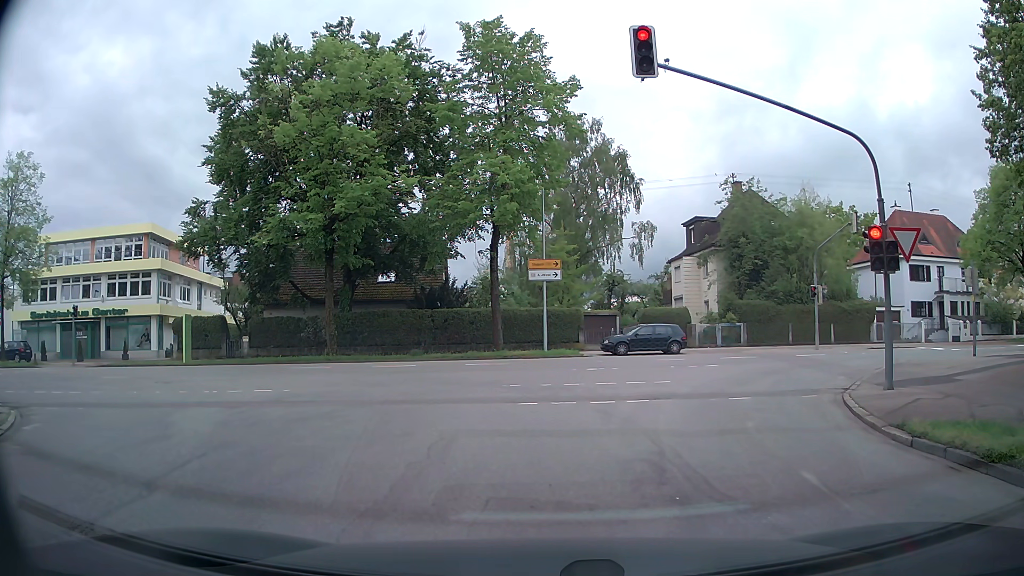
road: residential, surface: asphalt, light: Day
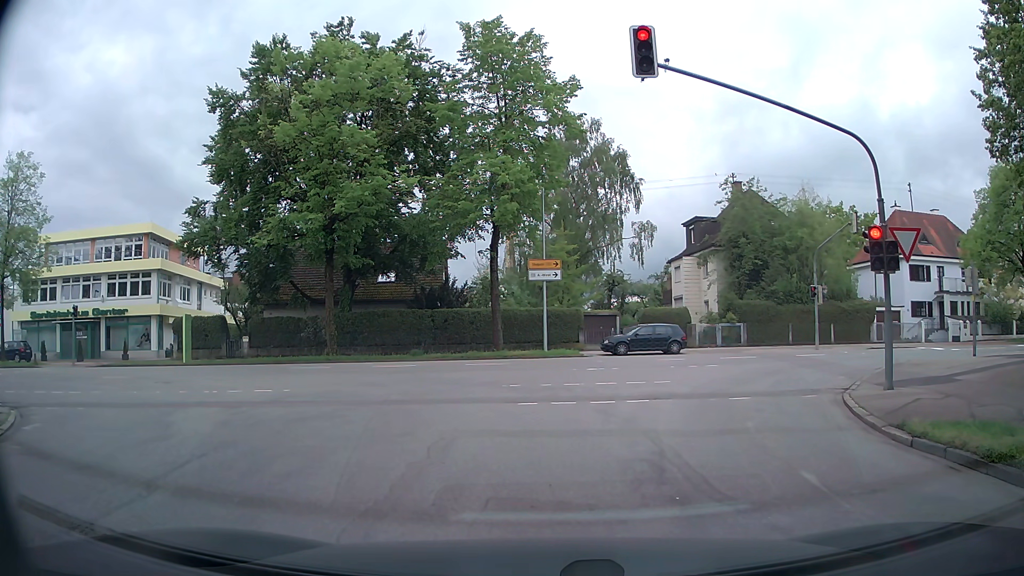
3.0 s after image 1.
(0.0, 0.0) m; 0°
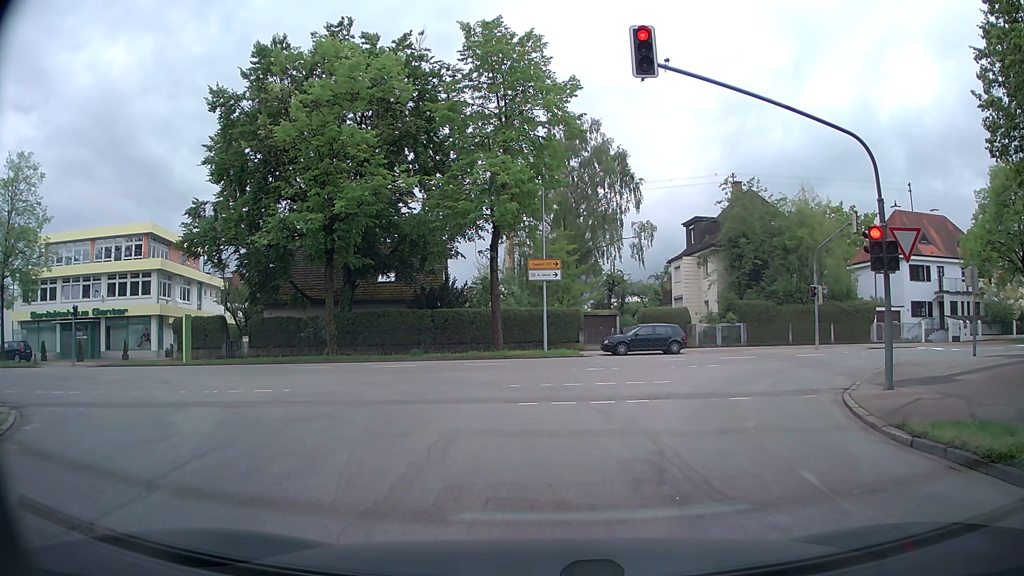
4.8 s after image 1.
(0.0, 0.0) m; 0°
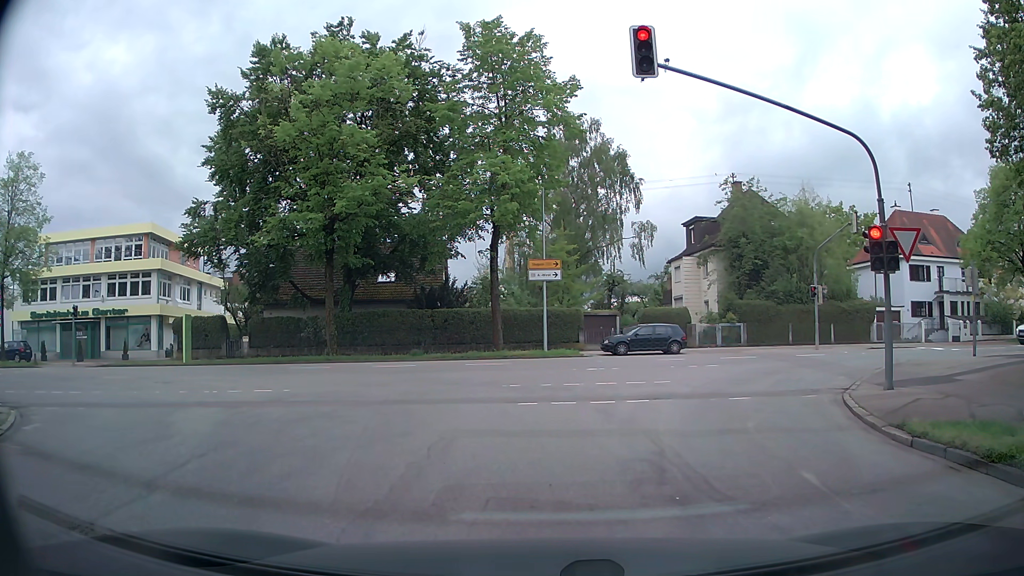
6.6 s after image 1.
(0.0, 0.0) m; 0°
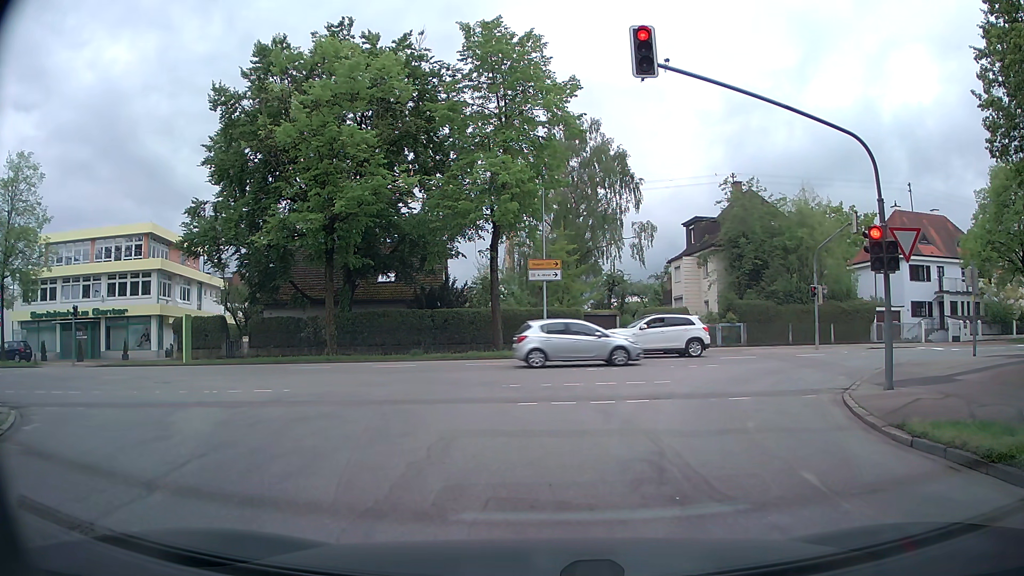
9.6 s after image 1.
(0.0, 0.0) m; 0°
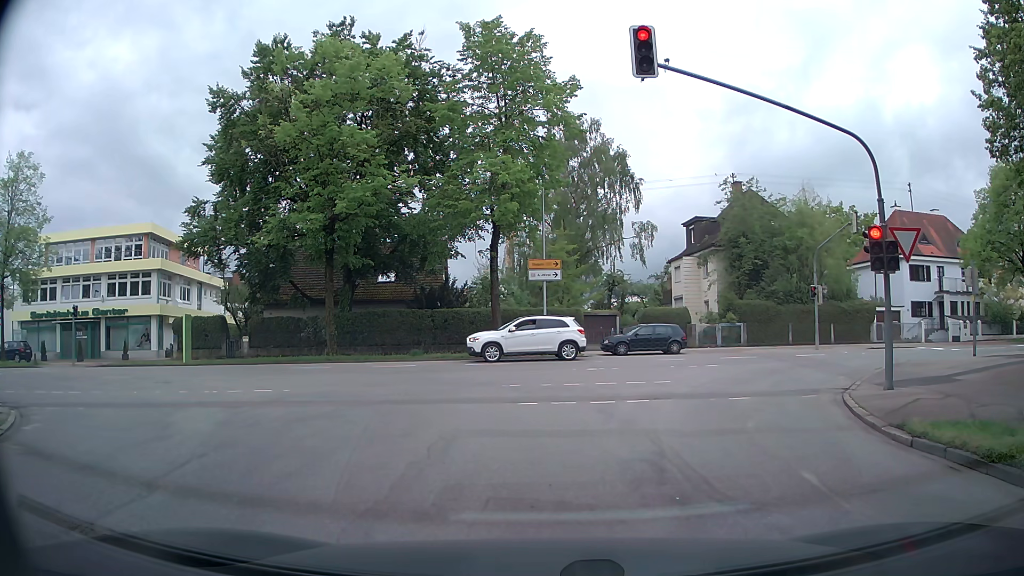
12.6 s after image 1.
(0.0, 0.0) m; 0°
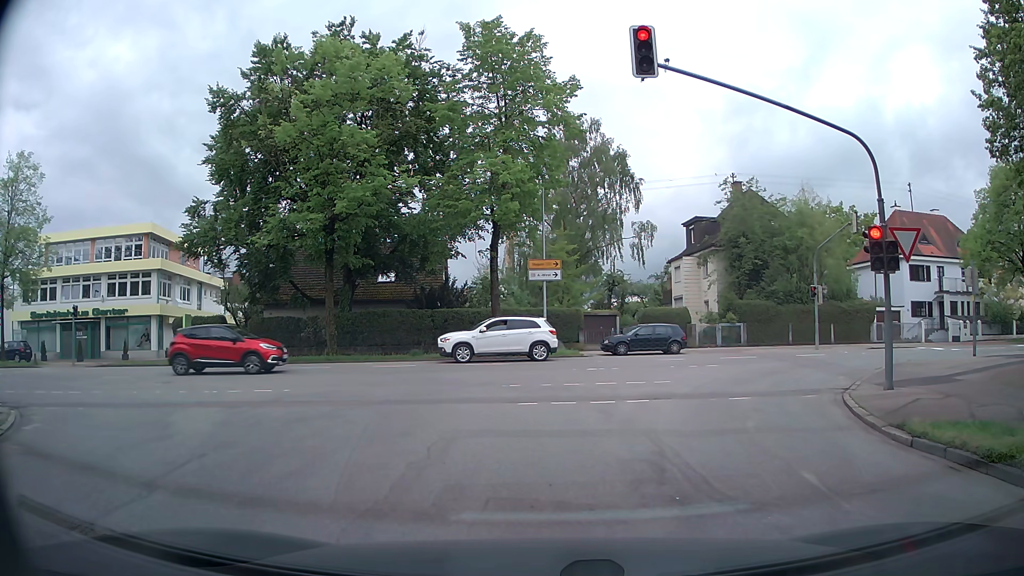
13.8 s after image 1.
(0.0, 0.0) m; 0°
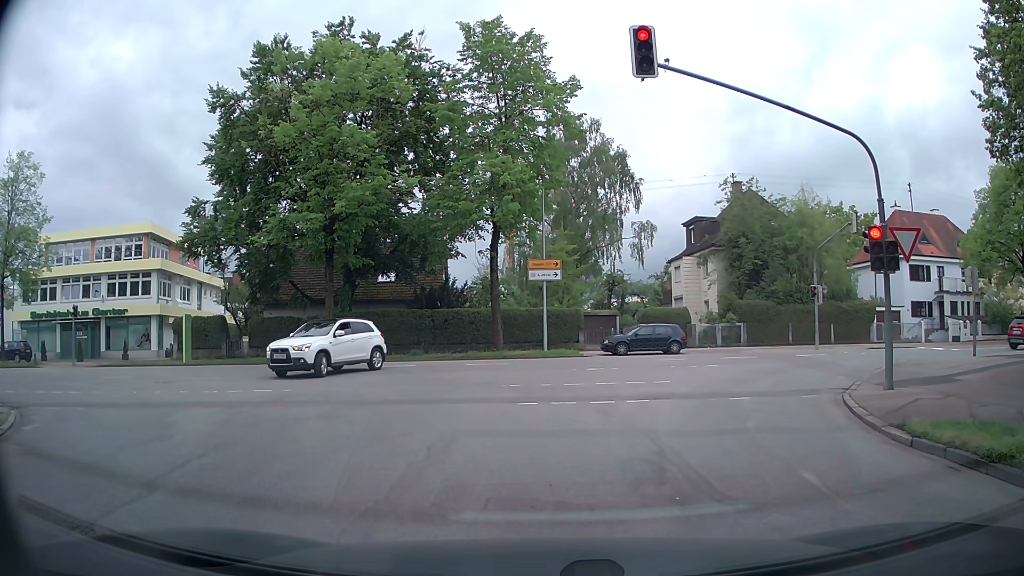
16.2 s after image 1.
(0.0, 0.0) m; 0°
